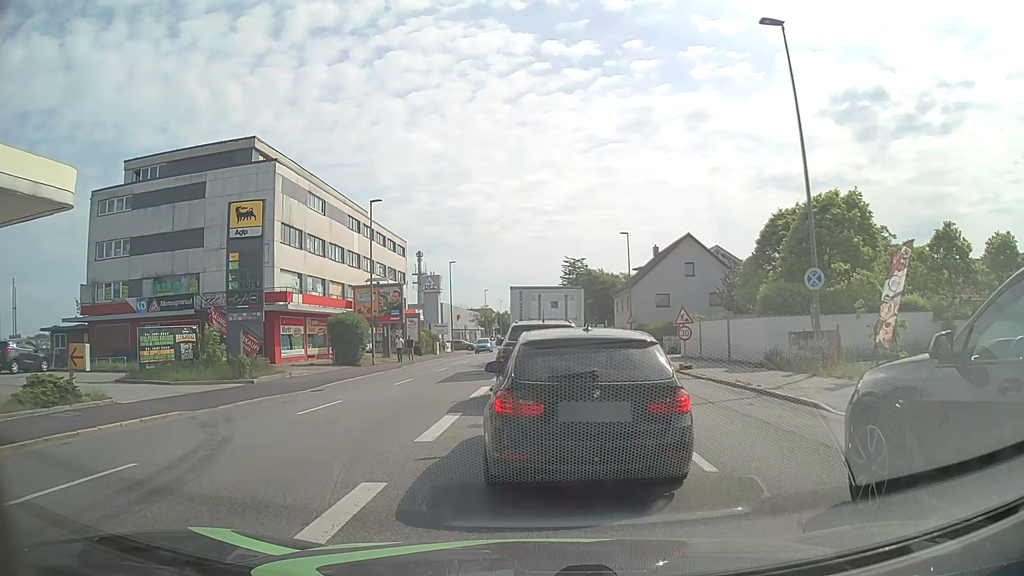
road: tertiary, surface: asphalt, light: Day
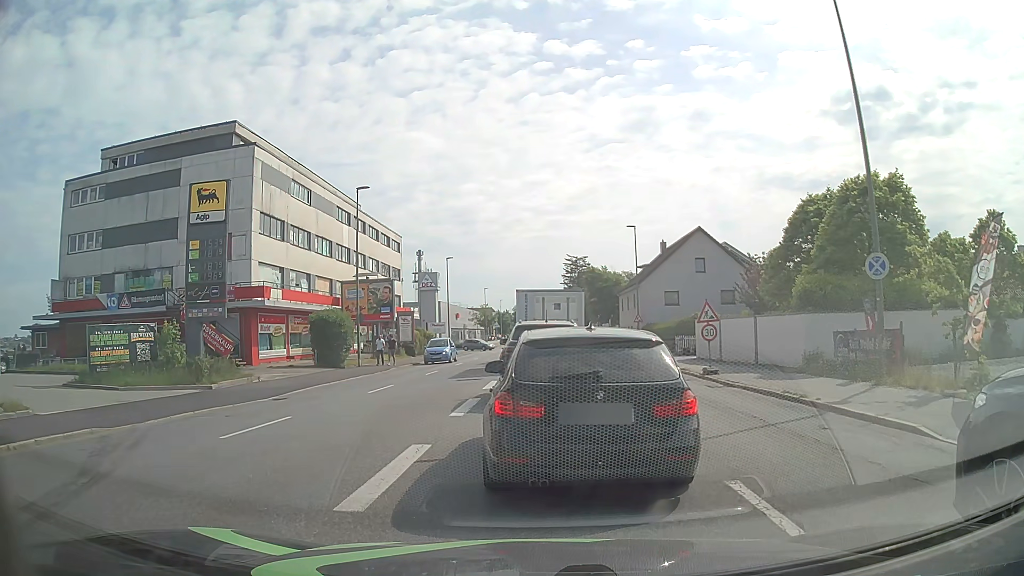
(0.0, +3.6) m; +1°
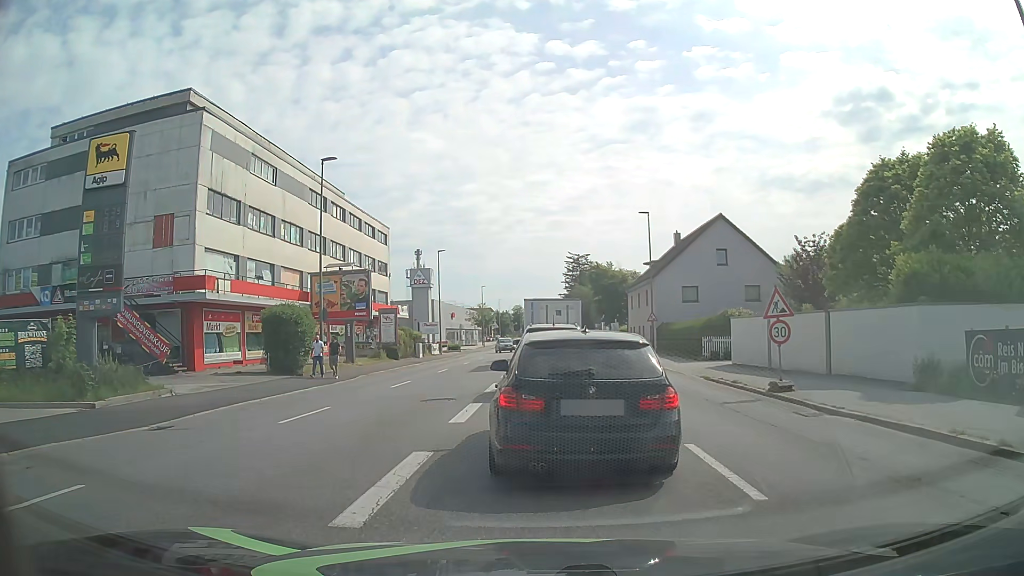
(-0.2, +6.8) m; -1°
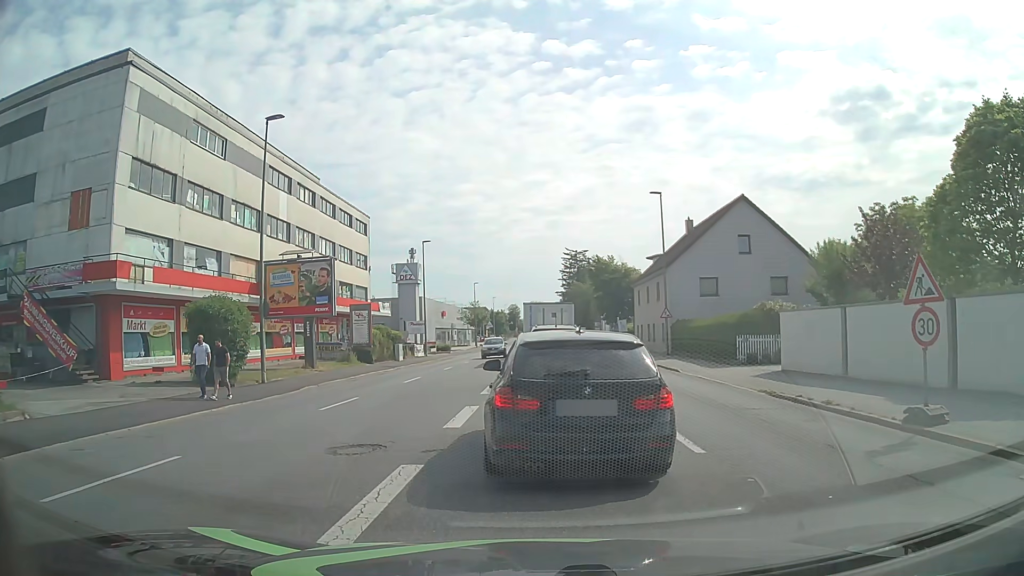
(0.0, +6.7) m; -1°
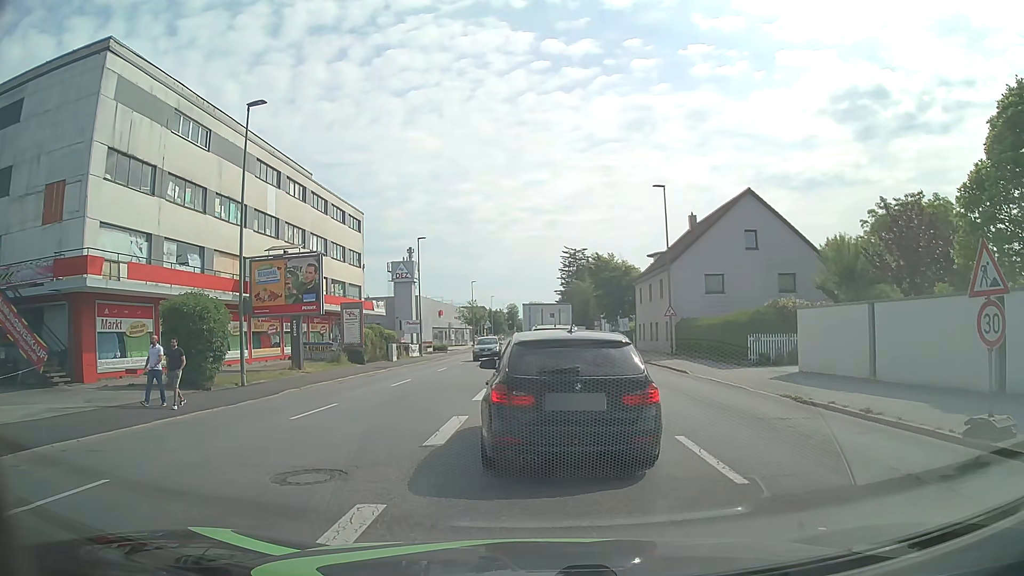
(0.0, +1.7) m; +2°
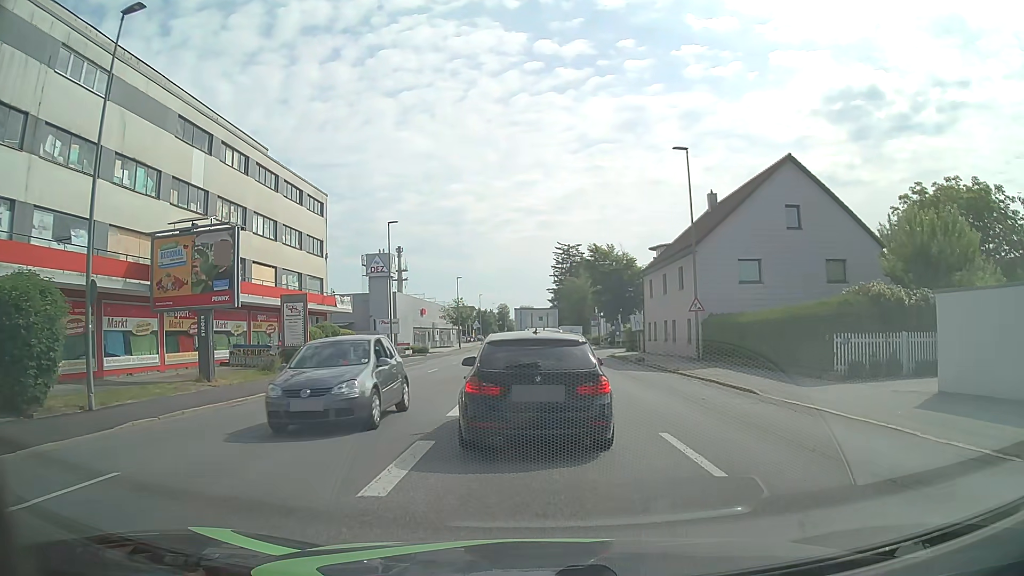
(0.0, +8.8) m; 0°
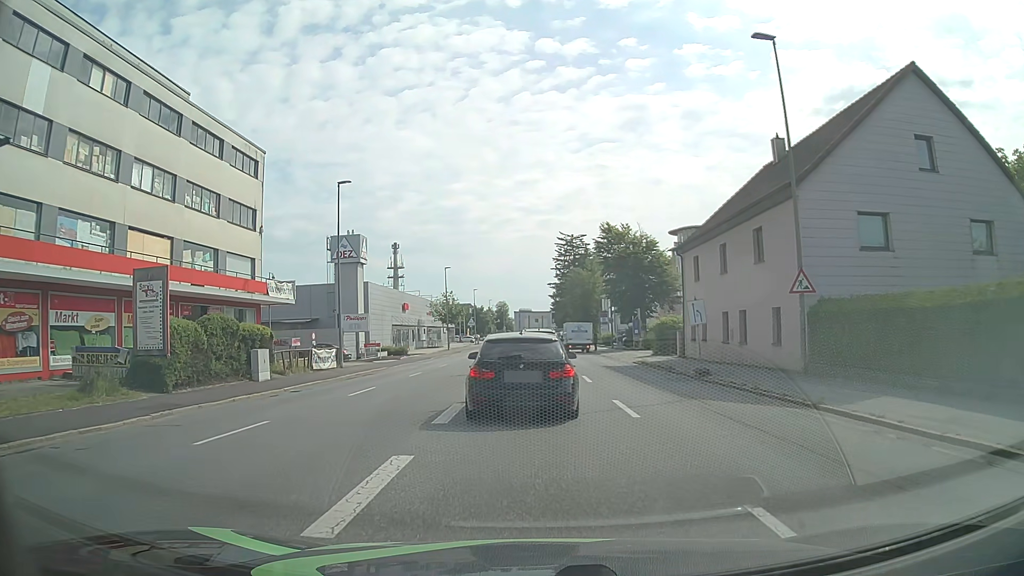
(0.0, +13.2) m; 0°
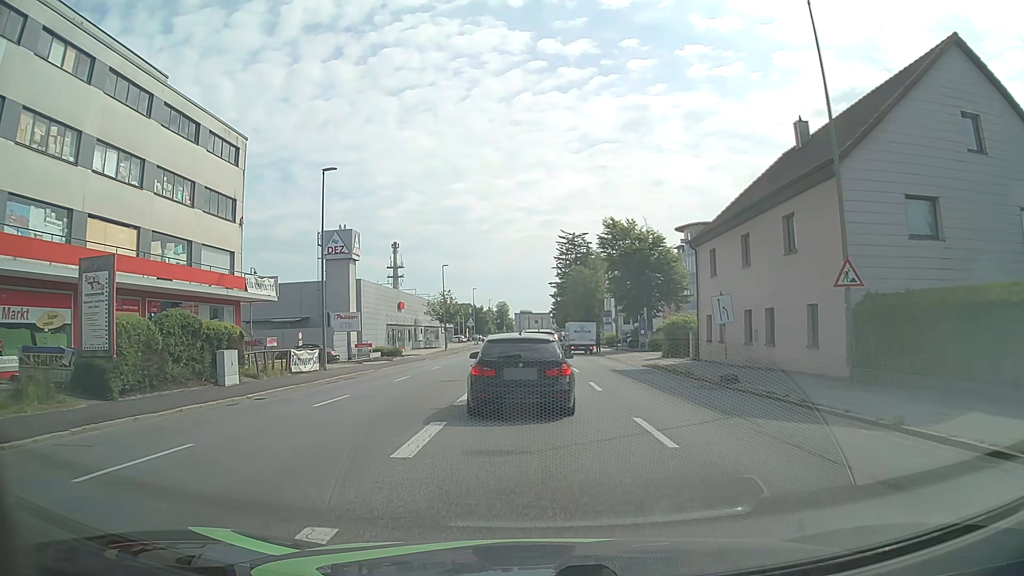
(0.0, +3.0) m; 0°
(0, +10) (0, +20) (0, +30) (0, +40) (-1, +50) (-1, +60) (-1, +70) (-1, +80) (-1, +90) (-1, +100) m
